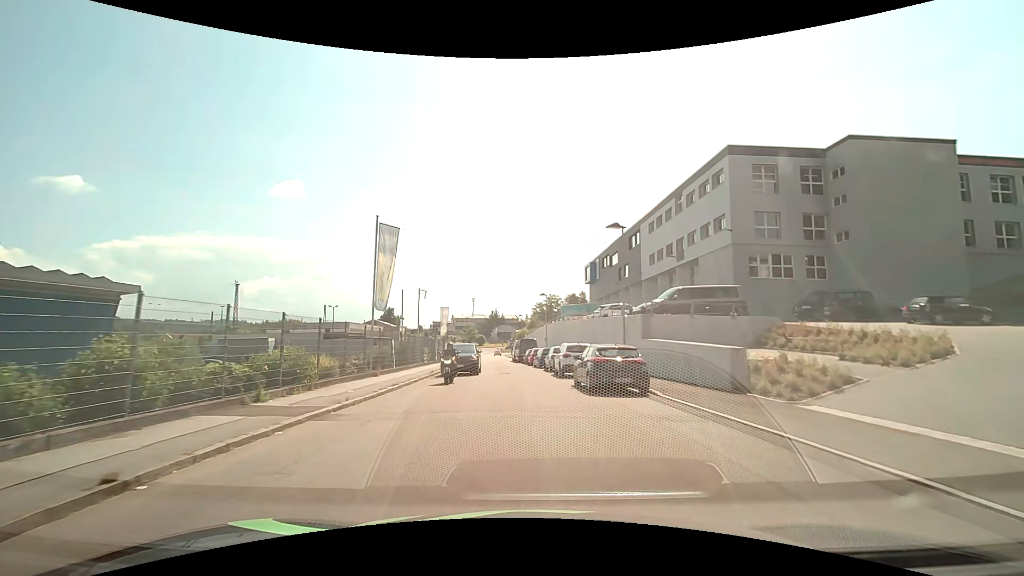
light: Day
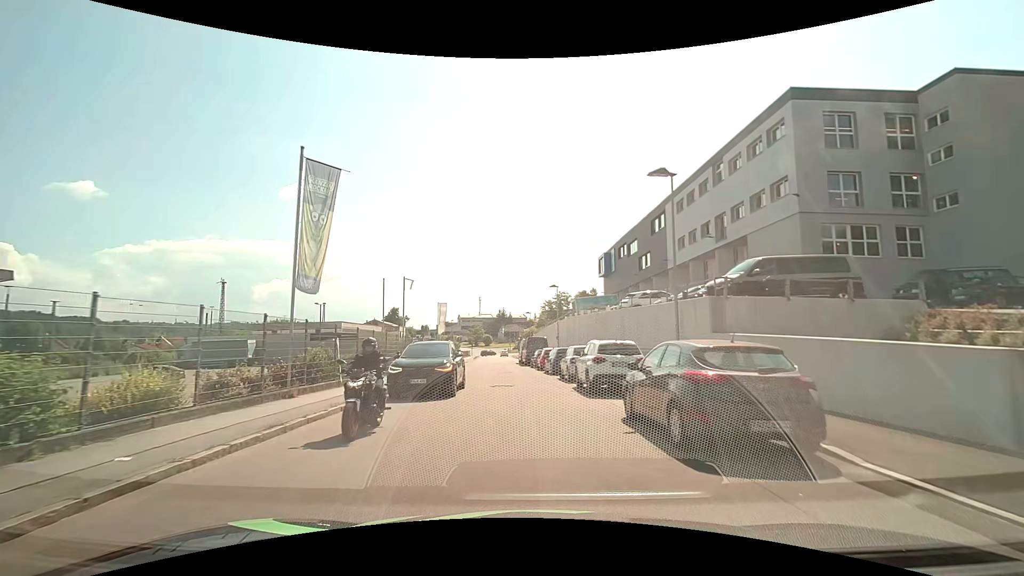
(0.0, +8.4) m; -1°
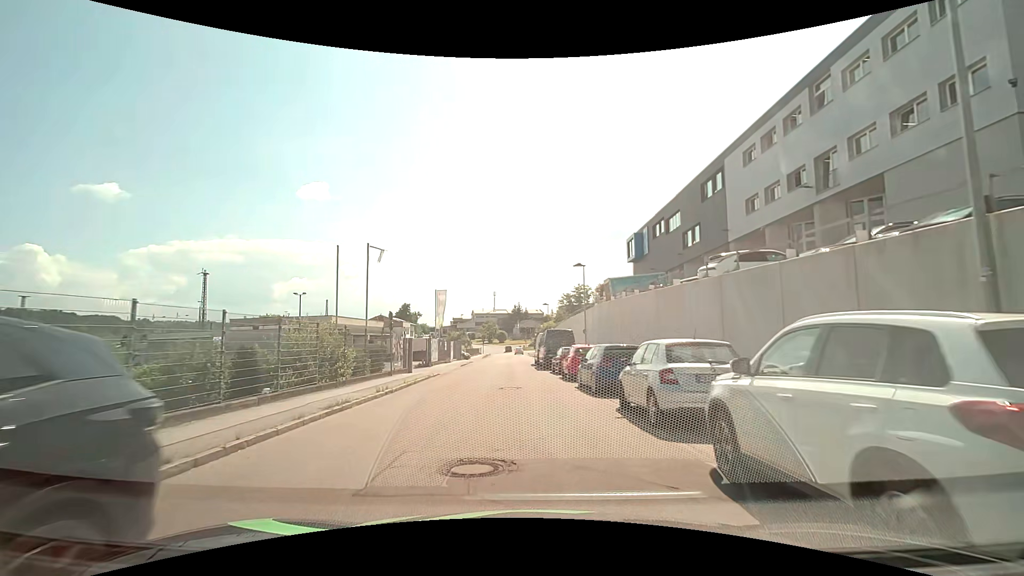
(-0.2, +12.0) m; -2°
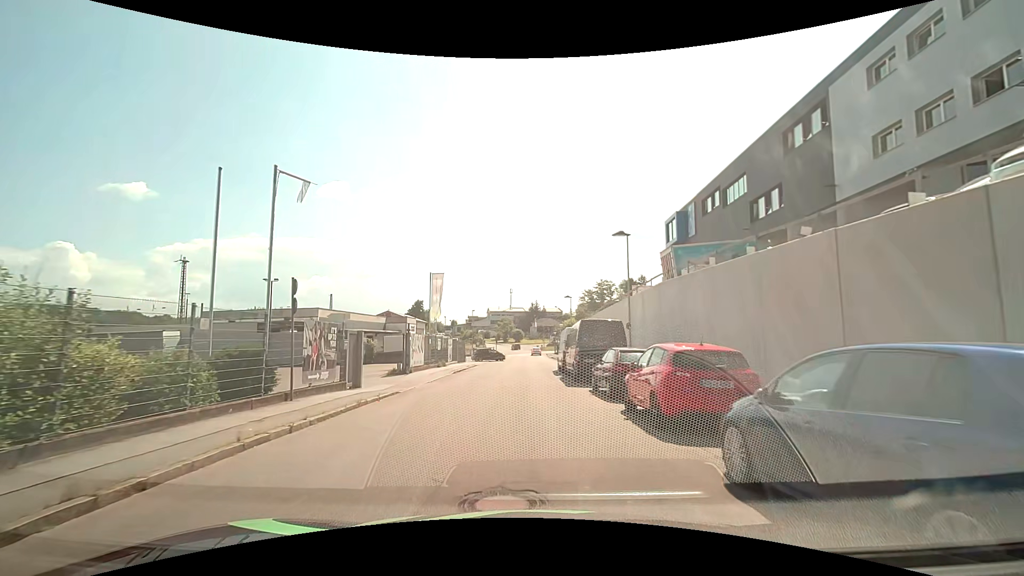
(-0.3, +11.7) m; -2°
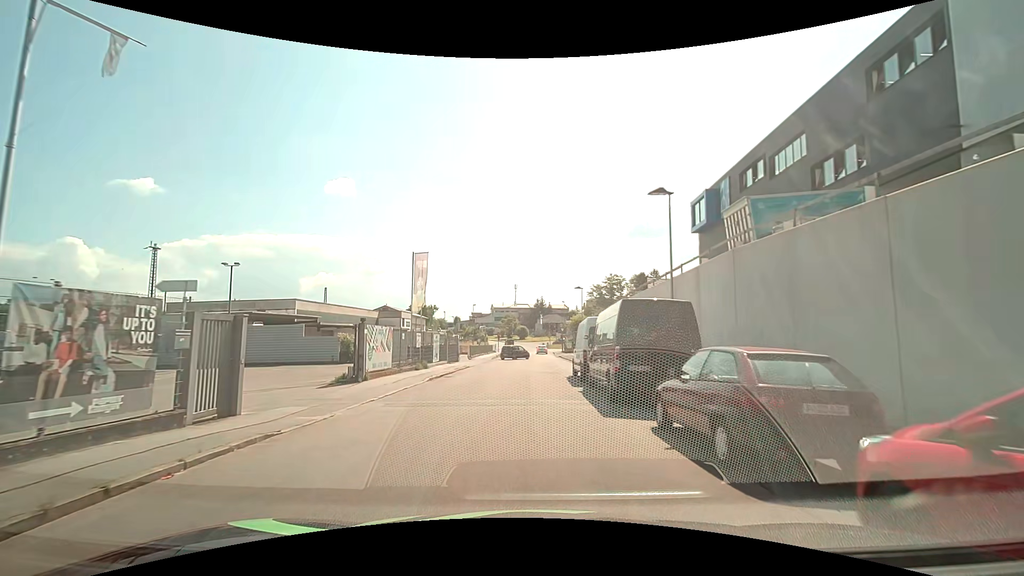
(0.0, +8.0) m; -1°
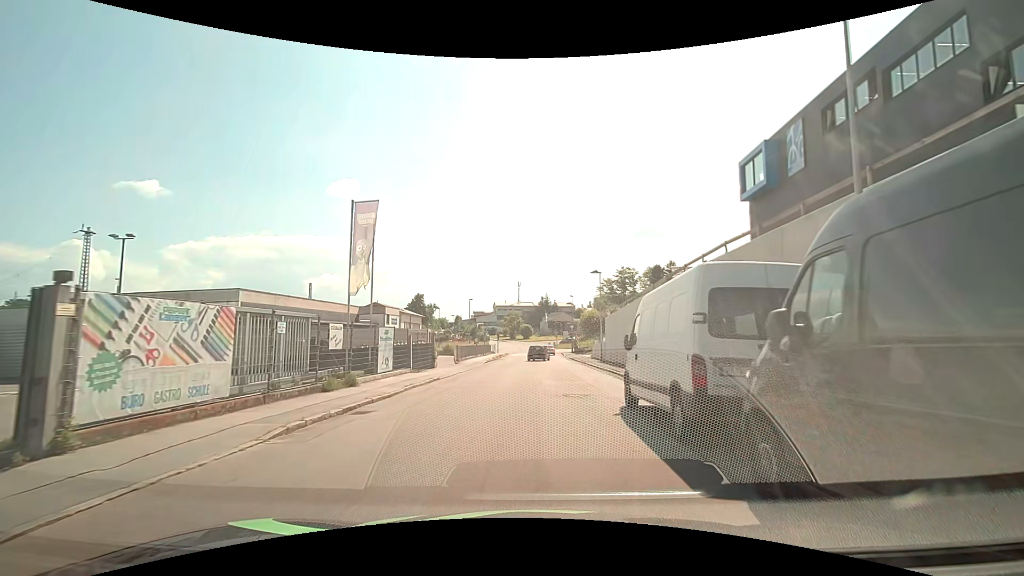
(+0.1, +12.2) m; +1°
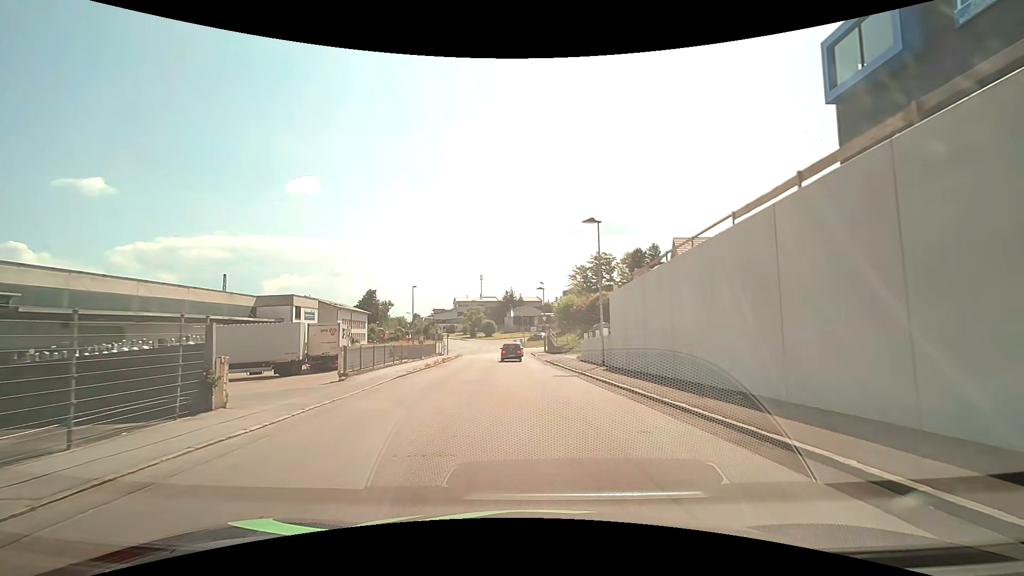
(+0.2, +18.6) m; +2°
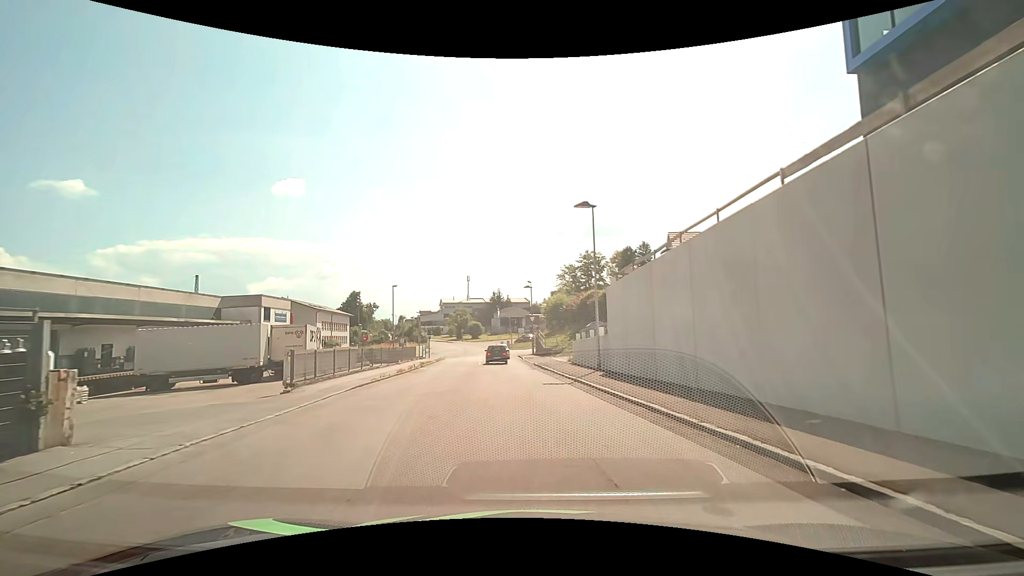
(+0.1, +3.5) m; +1°
